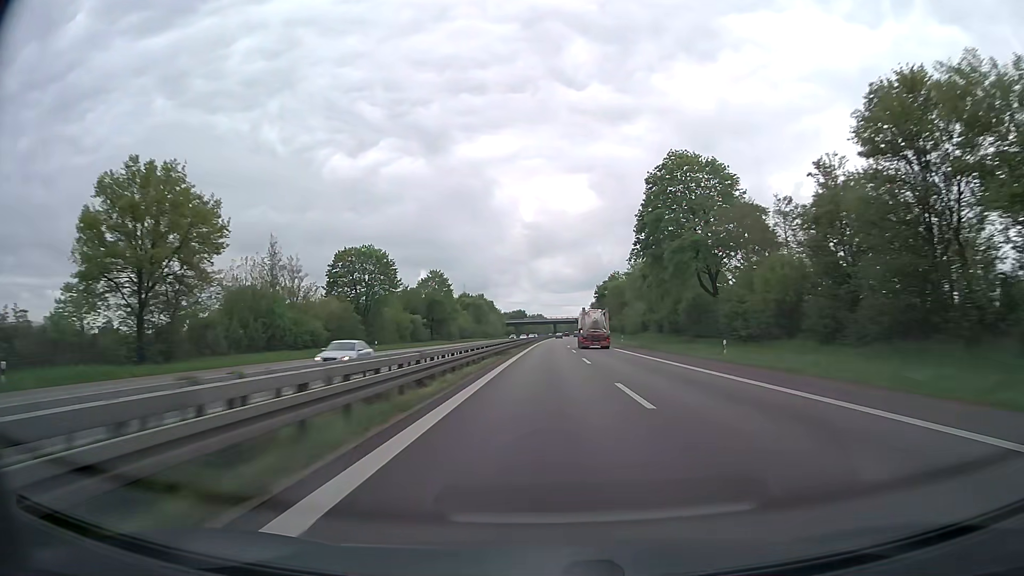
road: trunk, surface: asphalt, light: Day
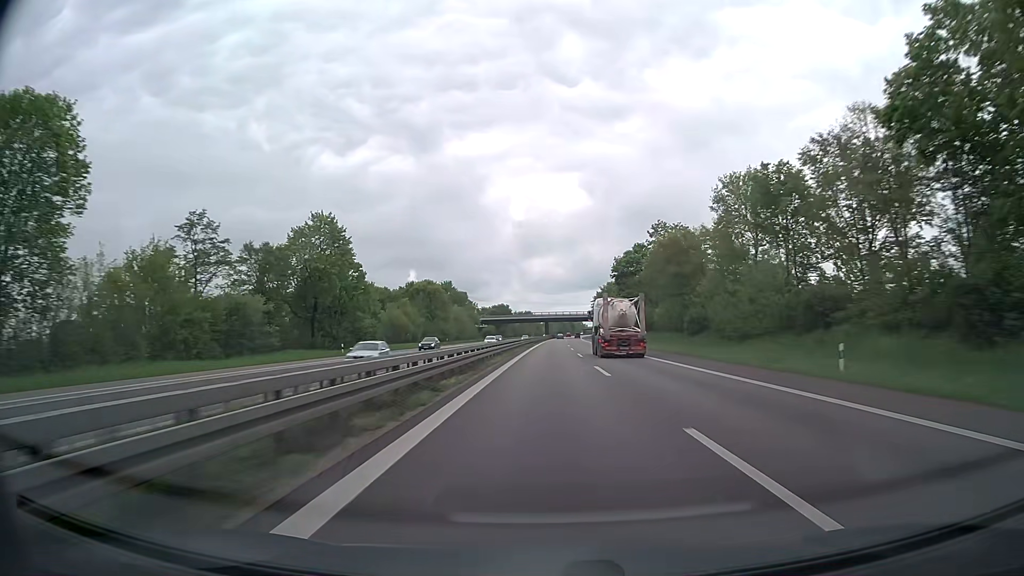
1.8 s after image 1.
(+0.5, +63.0) m; +1°
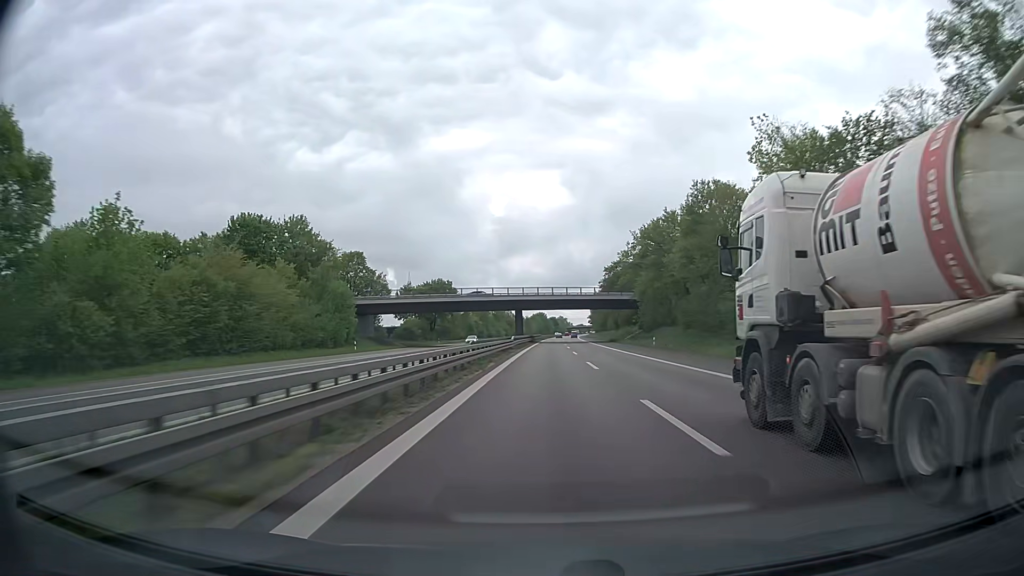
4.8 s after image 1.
(+1.7, +104.5) m; +2°
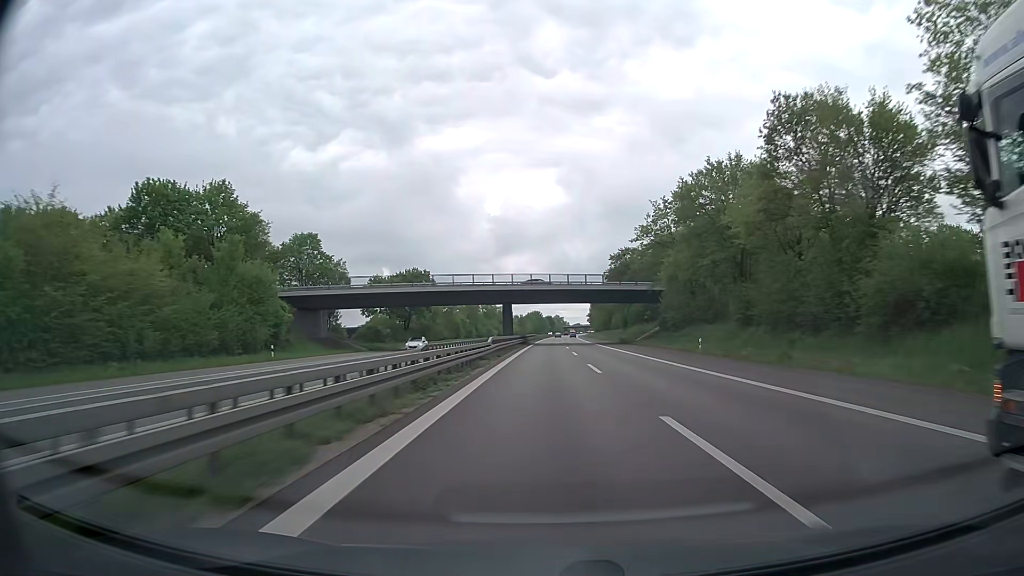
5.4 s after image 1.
(+0.1, +20.8) m; 0°
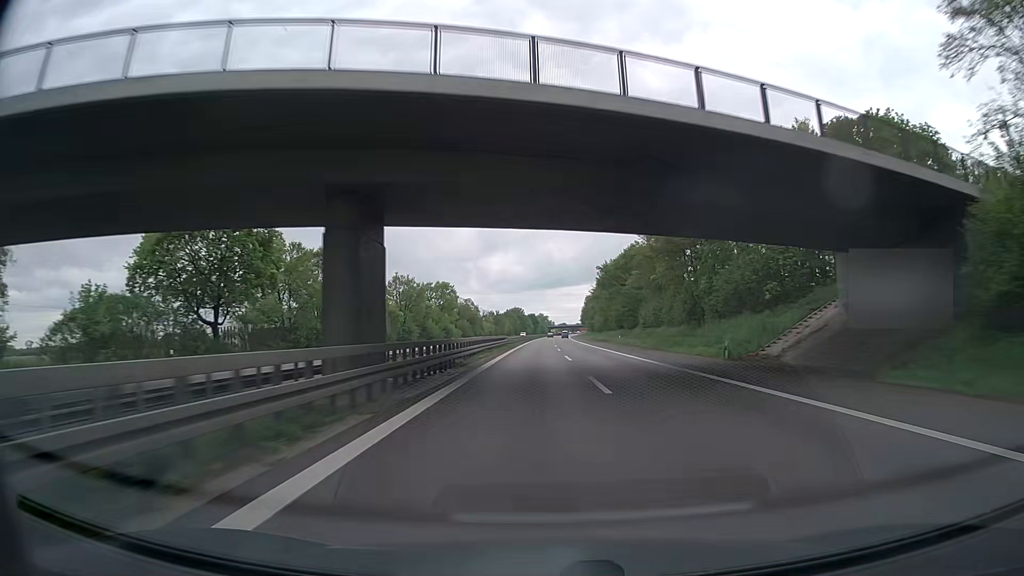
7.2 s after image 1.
(+0.5, +62.0) m; +1°
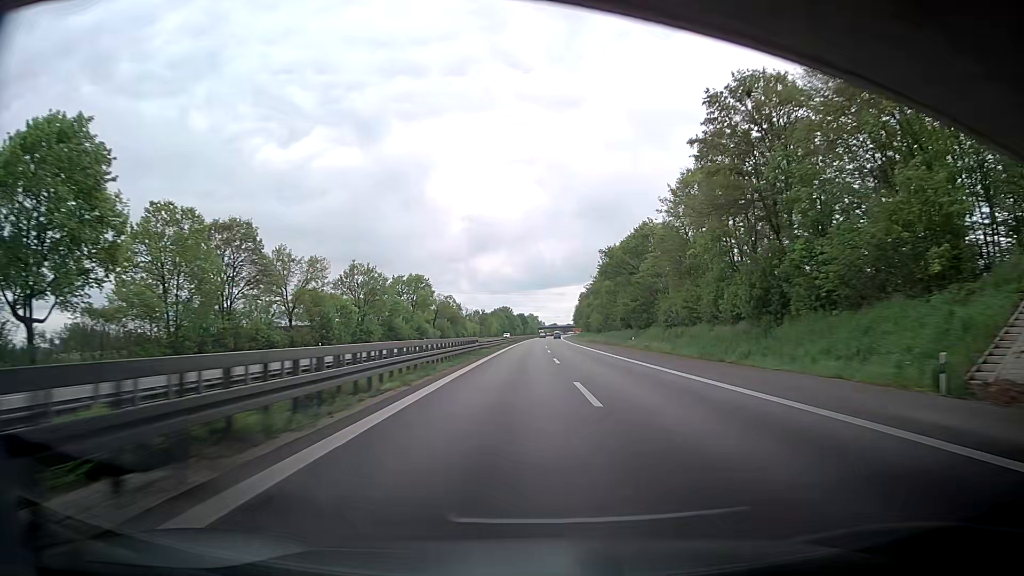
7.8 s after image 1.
(+0.1, +20.6) m; +1°
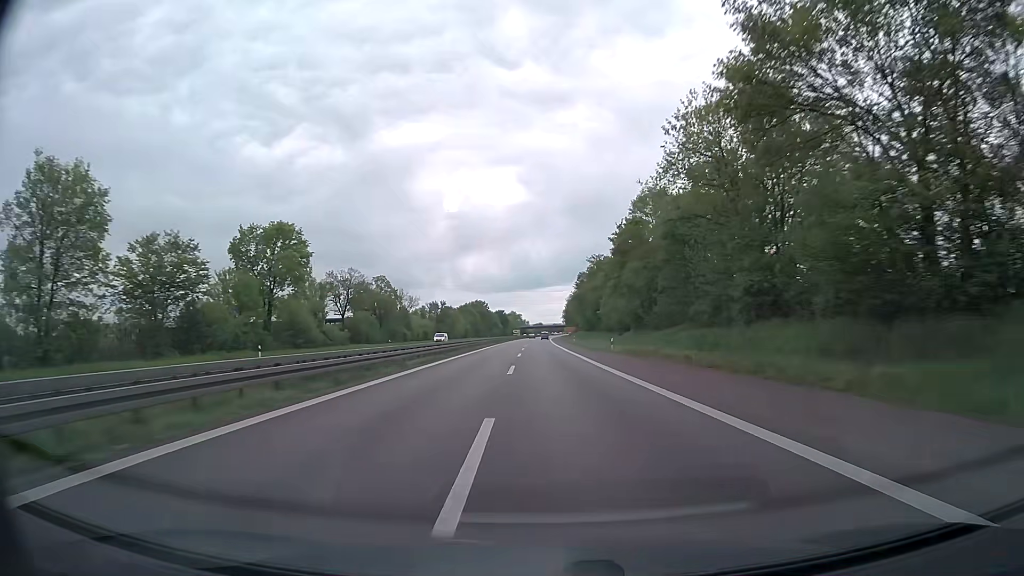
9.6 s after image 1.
(+0.9, +62.0) m; +1°
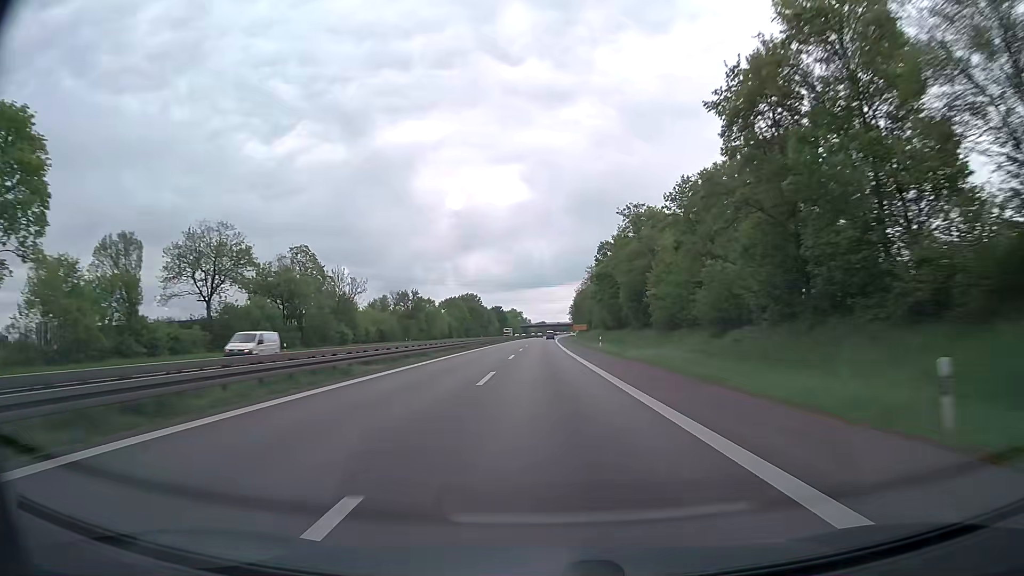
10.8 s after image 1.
(+0.2, +41.4) m; 0°
(0, +10) (0, +20) (0, +30) (0, +40) (0, +50) (0, +60) (0, +70) (0, +80) (0, +90) (0, +100) m
